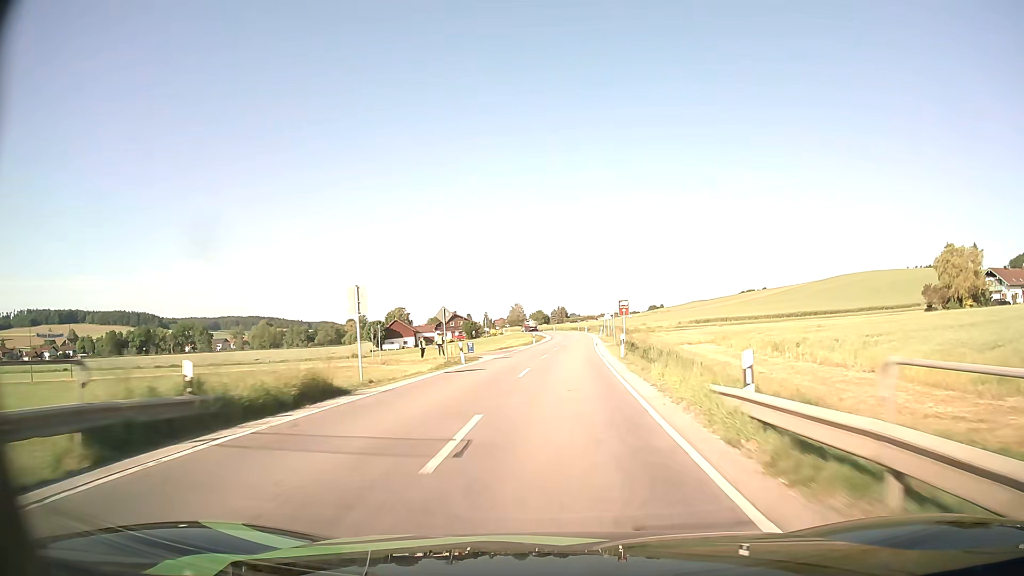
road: secondary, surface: asphalt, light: Day
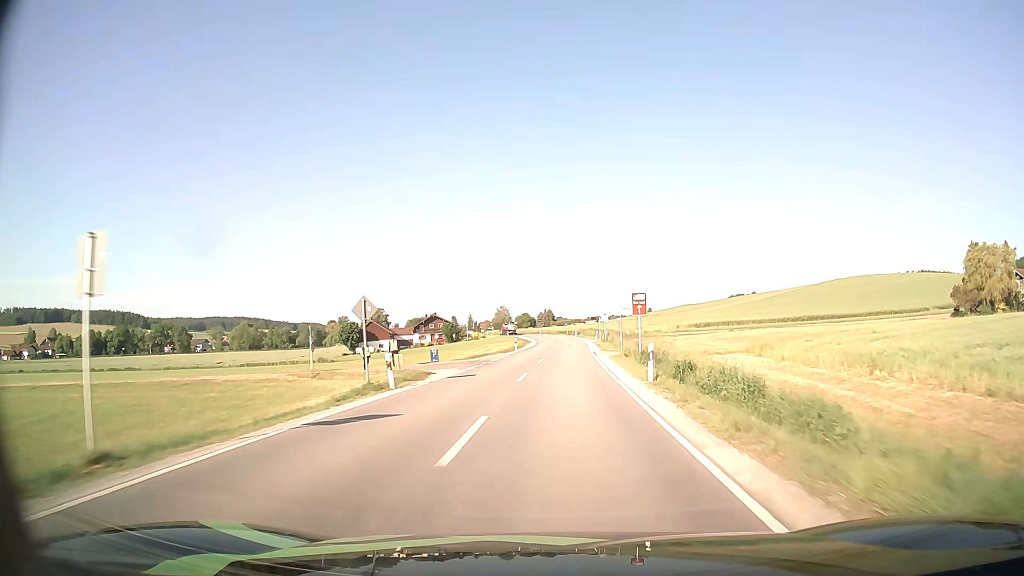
(+0.1, +11.7) m; +1°
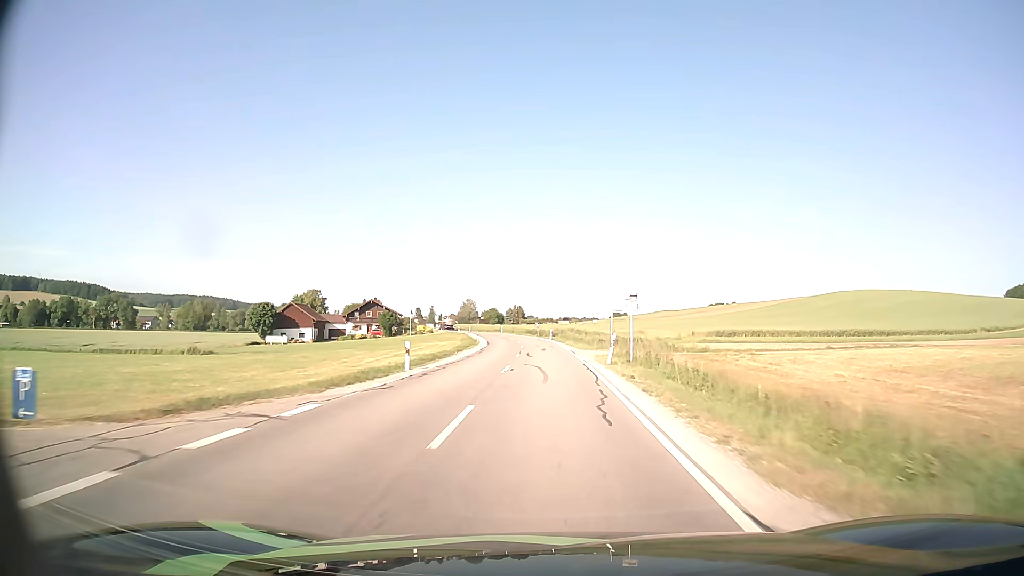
(+1.1, +35.4) m; +3°
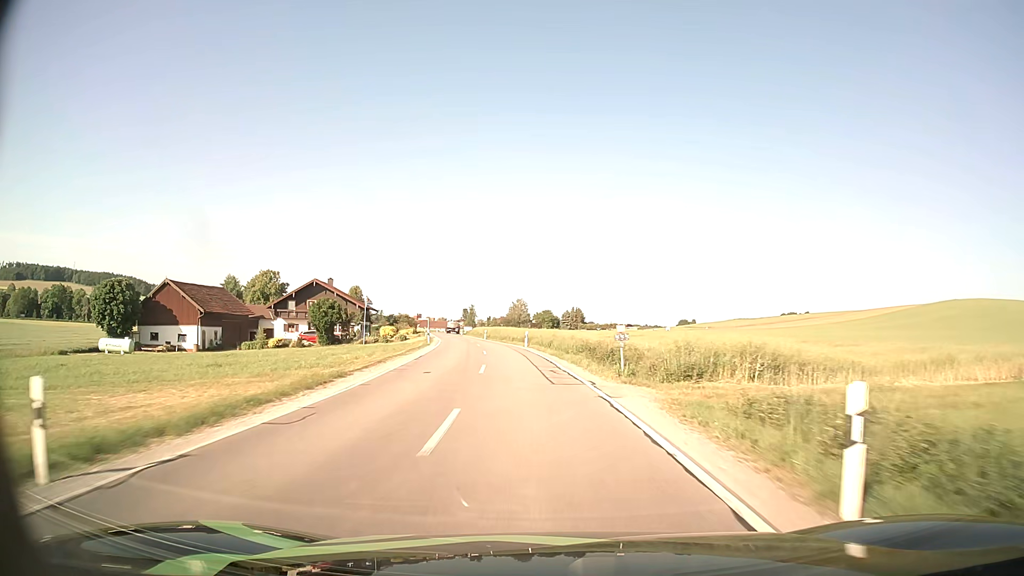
(-1.4, +60.1) m; -5°
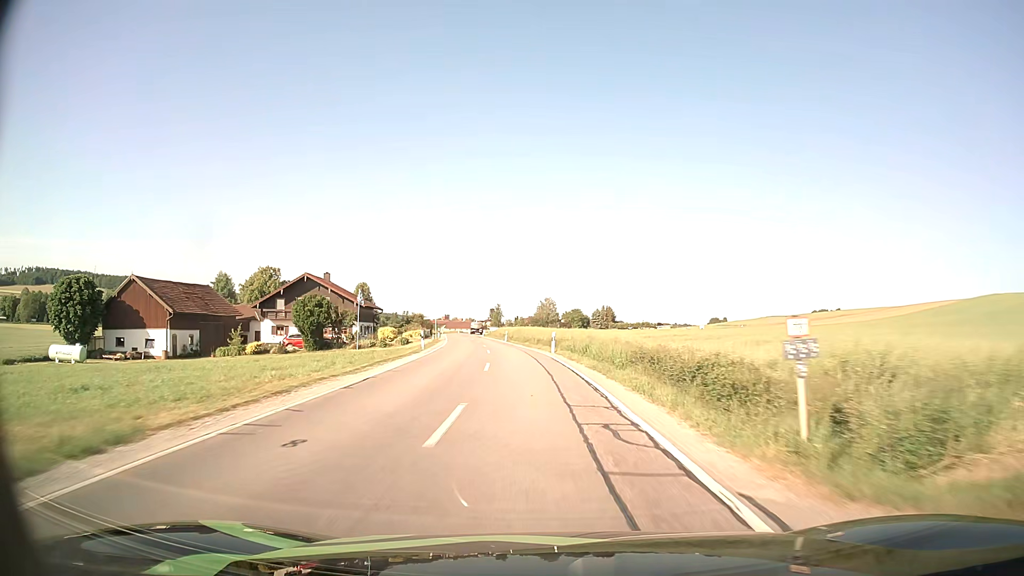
(-0.2, +11.9) m; -2°
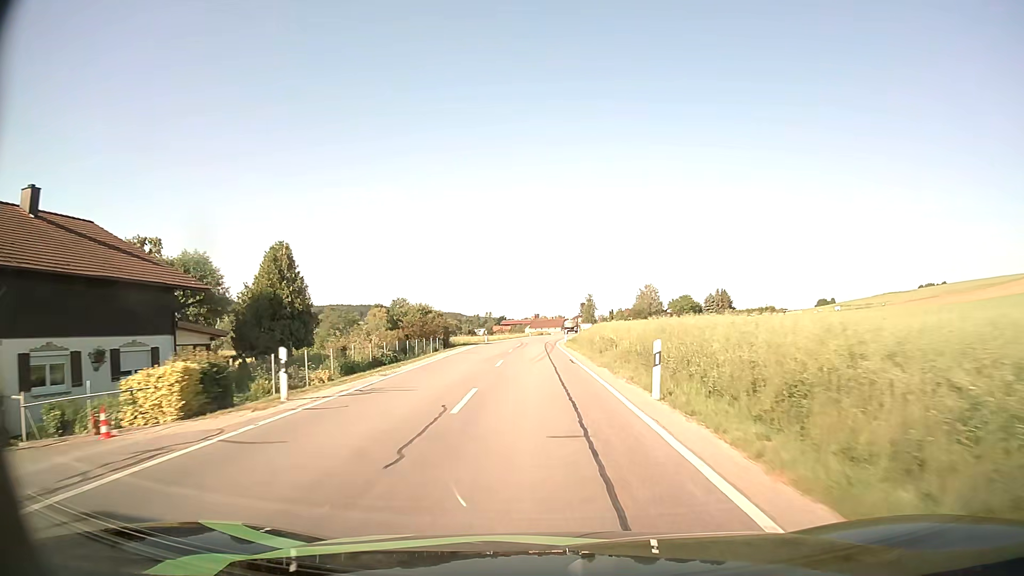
(-4.6, +56.6) m; -8°
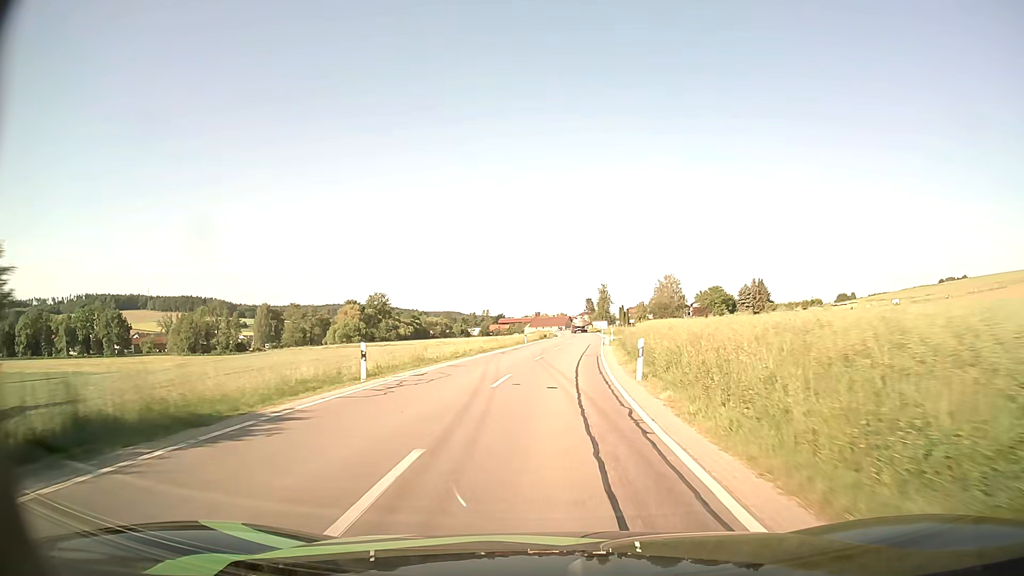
(-0.7, +42.7) m; 0°
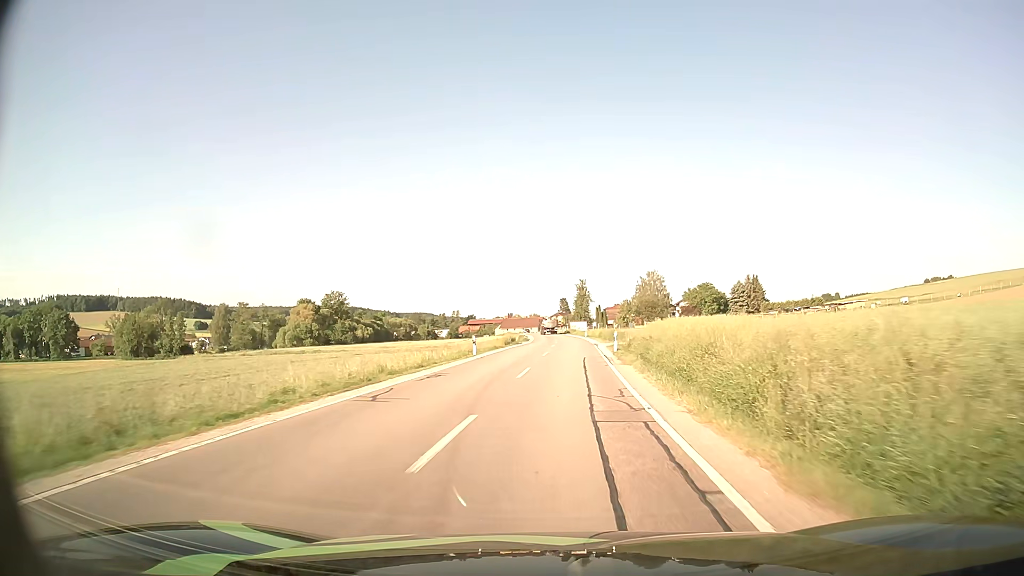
(+0.4, +21.1) m; +2°
(0, +10) (0, +20) (+1, +30) (+1, +40) (+2, +50) (+2, +60) (+2, +70) (+2, +80) (+2, +90) (+2, +100) m
